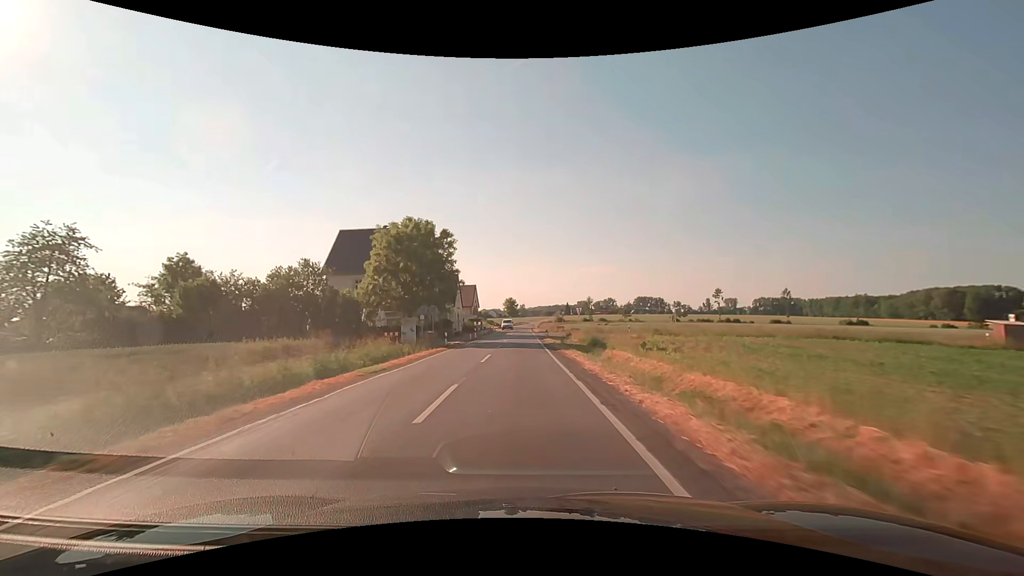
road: secondary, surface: asphalt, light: Day
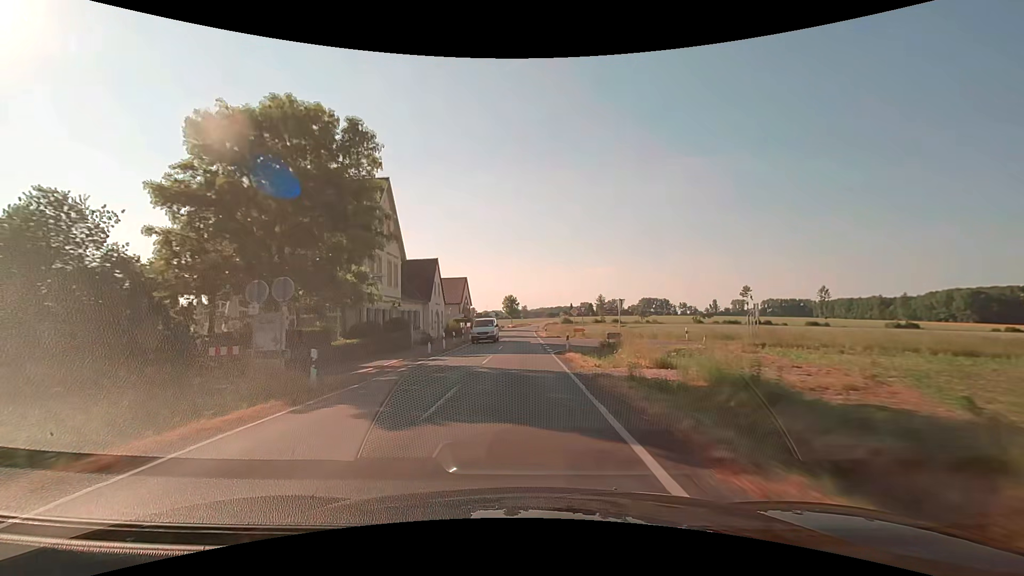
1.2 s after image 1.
(0.0, +21.5) m; 0°
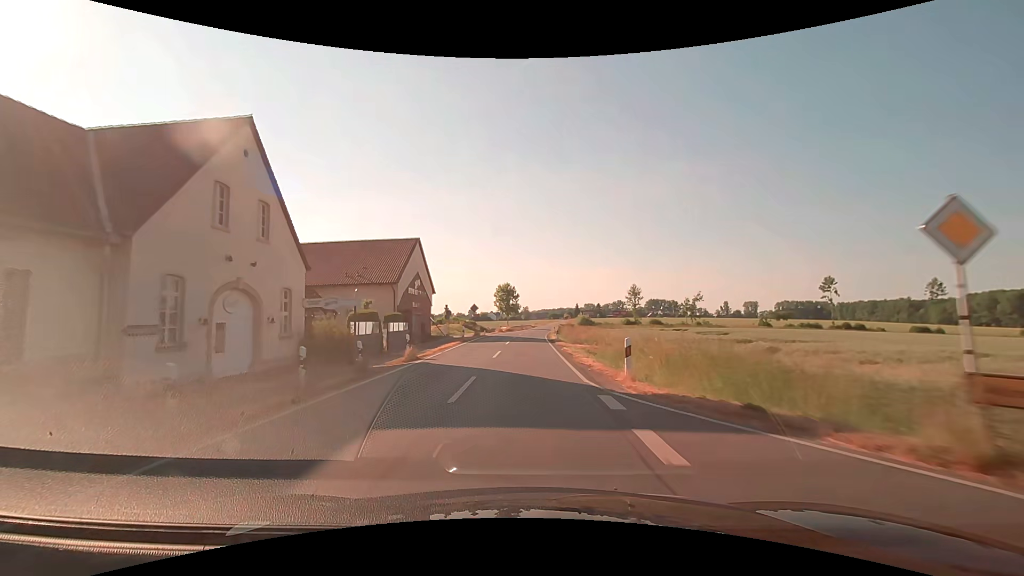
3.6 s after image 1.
(-0.1, +42.9) m; 0°
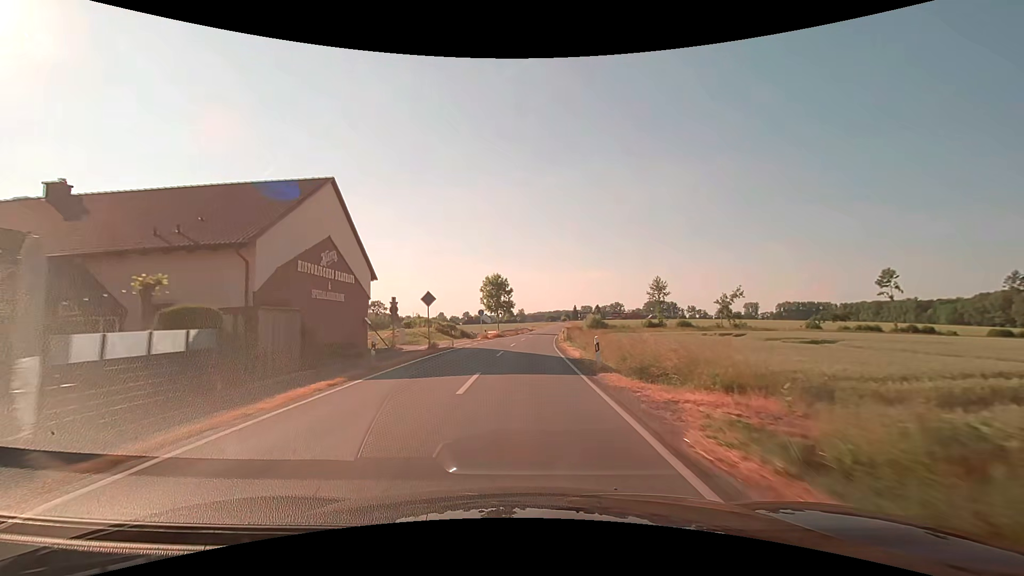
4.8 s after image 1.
(-0.1, +21.4) m; 0°
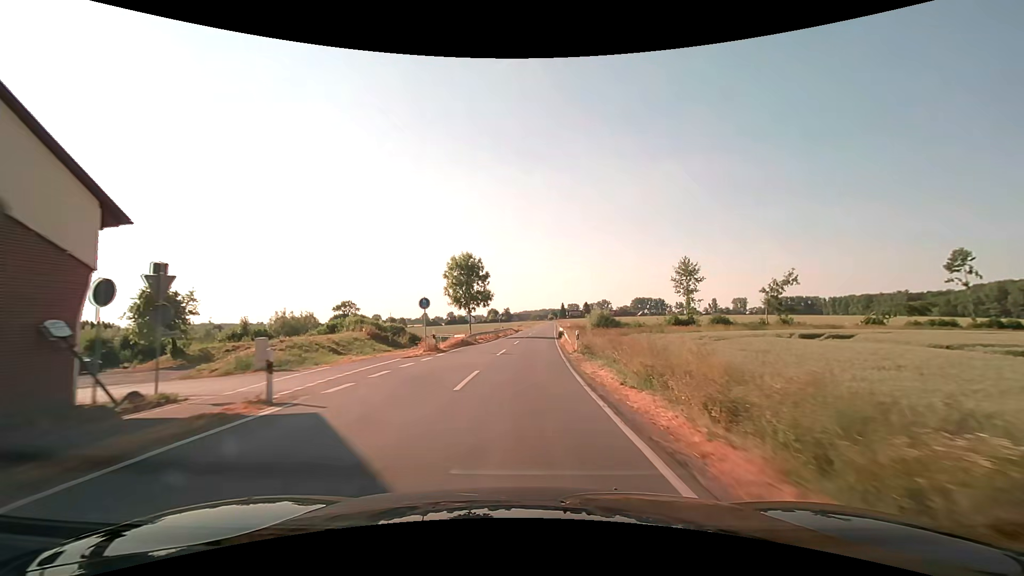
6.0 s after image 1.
(+0.3, +21.4) m; +2°
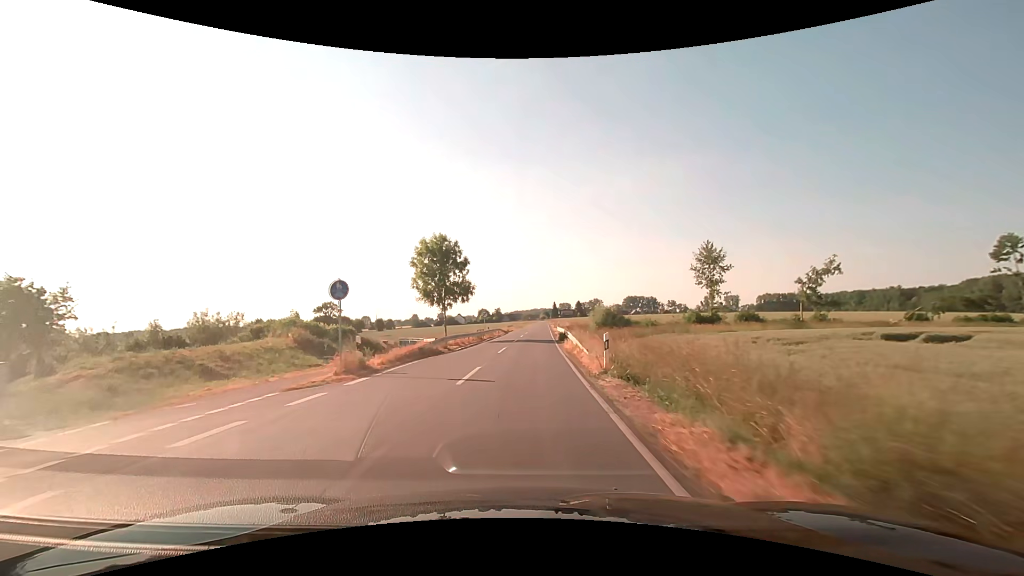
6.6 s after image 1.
(+0.1, +10.7) m; +1°
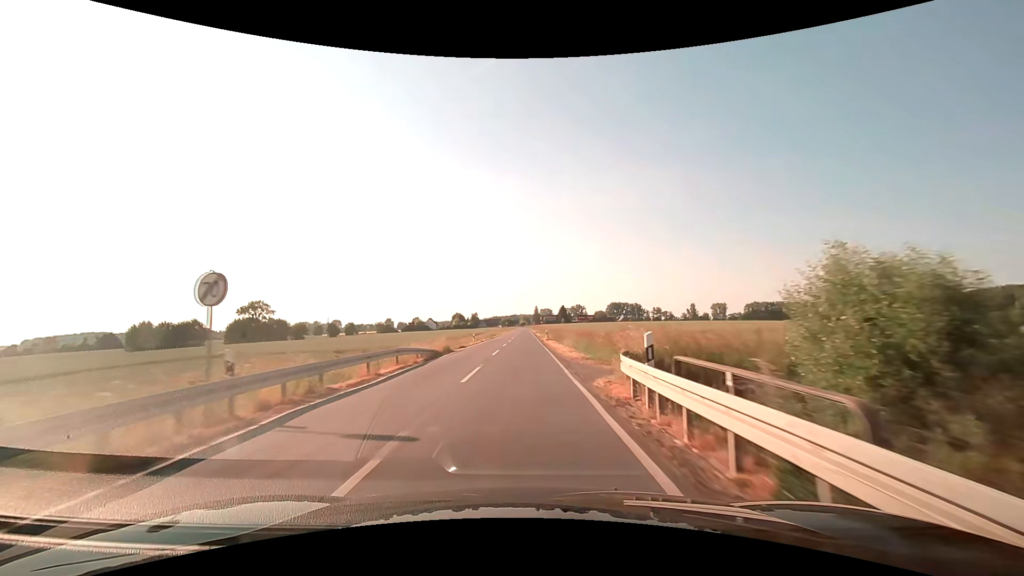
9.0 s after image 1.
(+1.1, +42.9) m; +2°
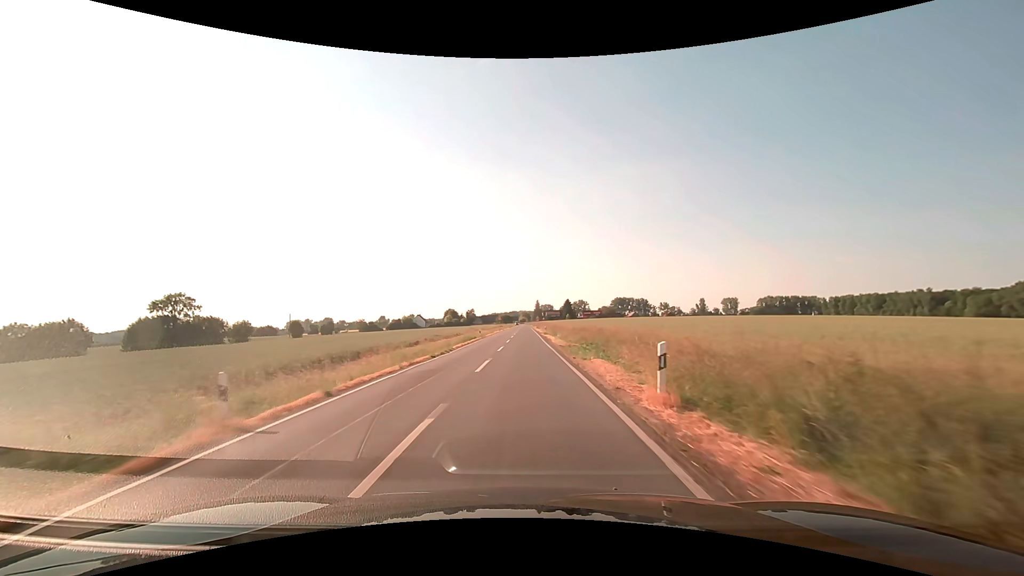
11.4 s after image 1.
(0.0, +42.9) m; 0°
(0, +10) (0, +20) (0, +30) (0, +40) (0, +50) (0, +60) (0, +70) (0, +80) (0, +90) (0, +100) m
